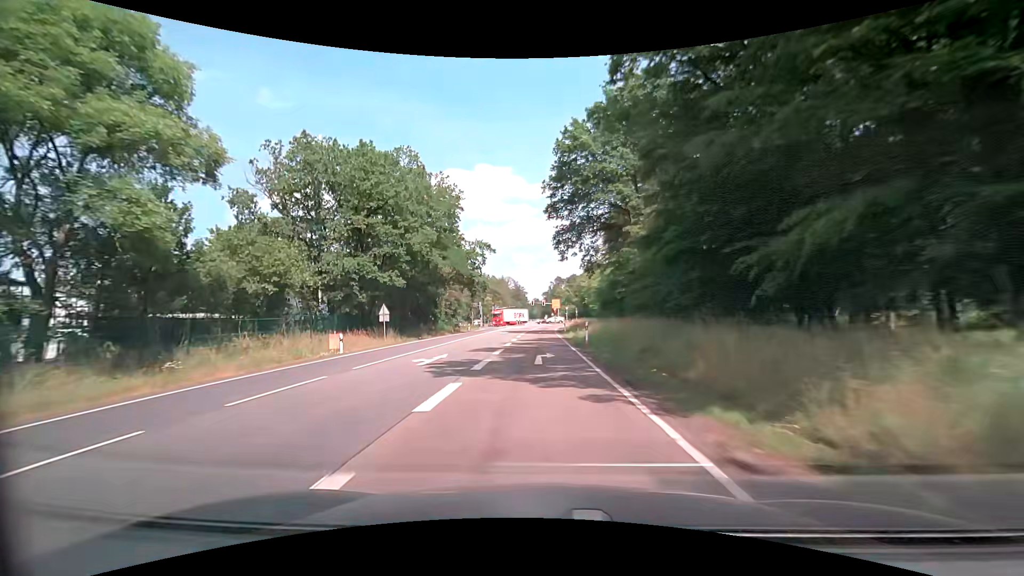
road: secondary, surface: asphalt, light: Day
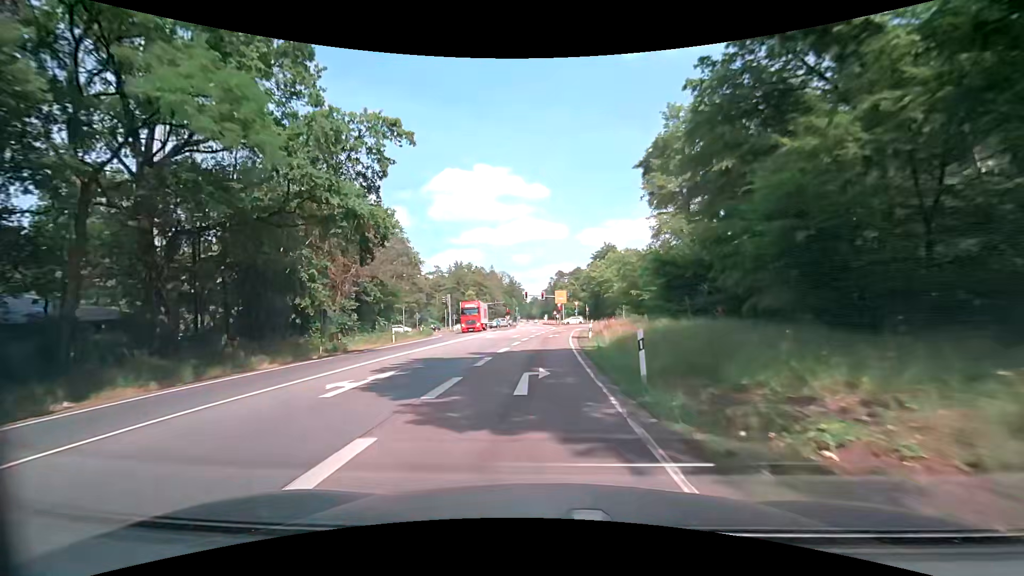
(0.0, +41.1) m; 0°
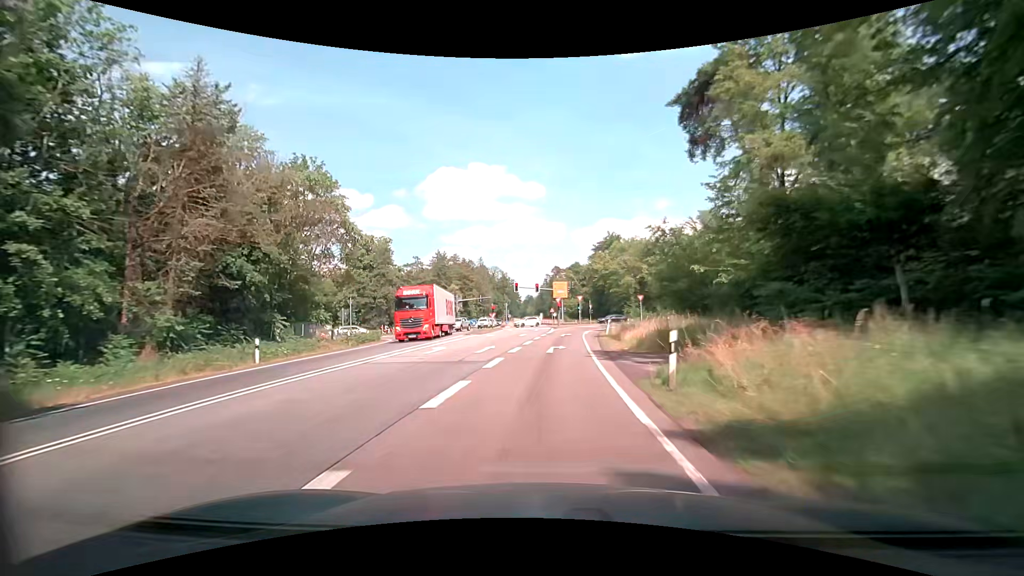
(+0.2, +19.2) m; +1°
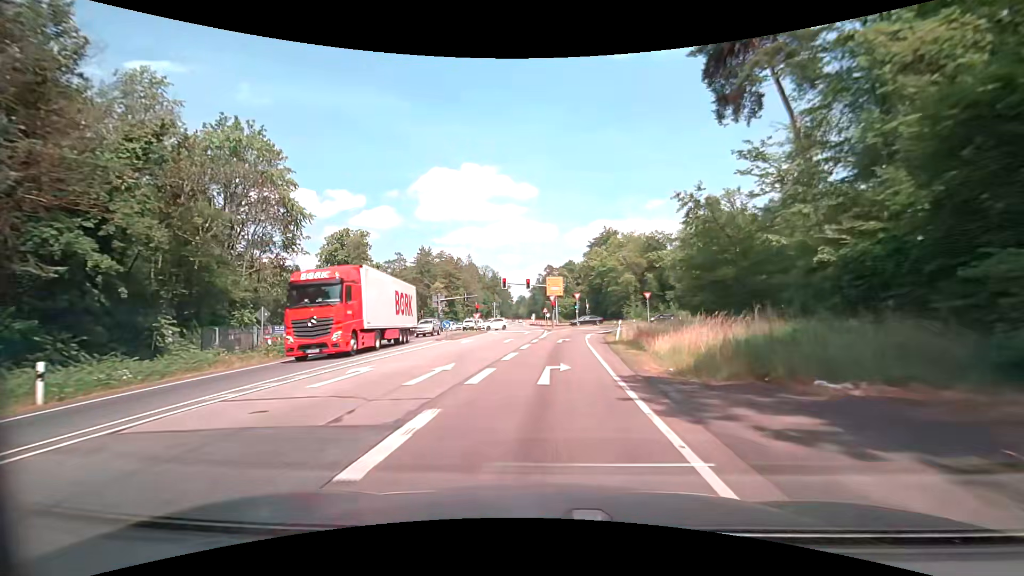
(+0.1, +9.2) m; +1°
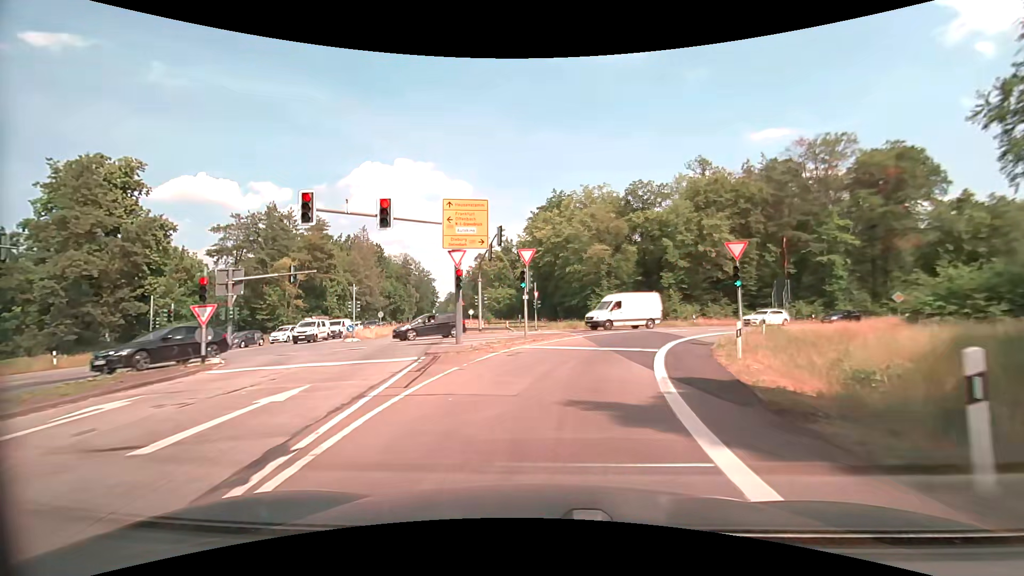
(+1.7, +39.8) m; +7°
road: secondary_link
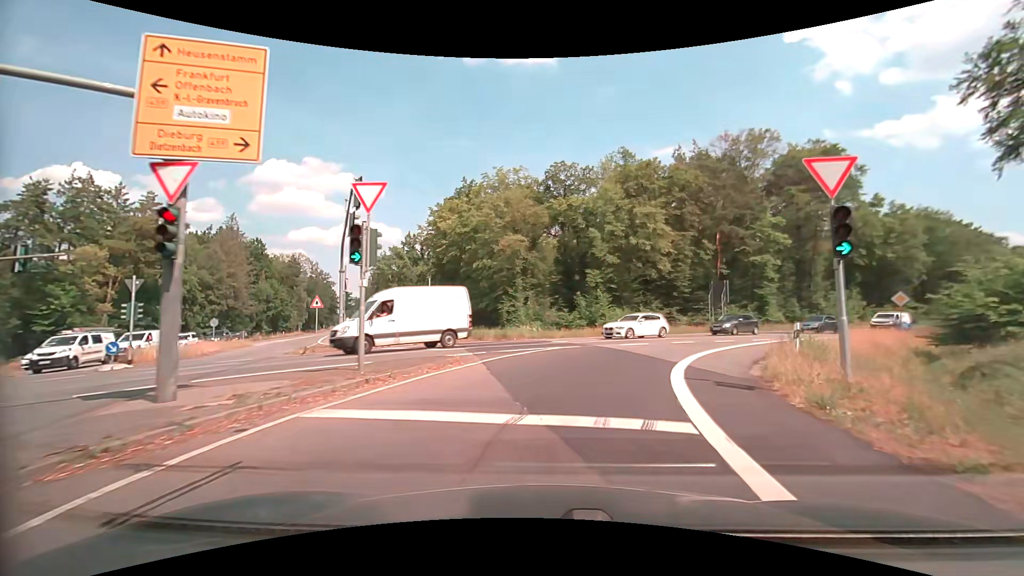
(+0.9, +12.2) m; +9°
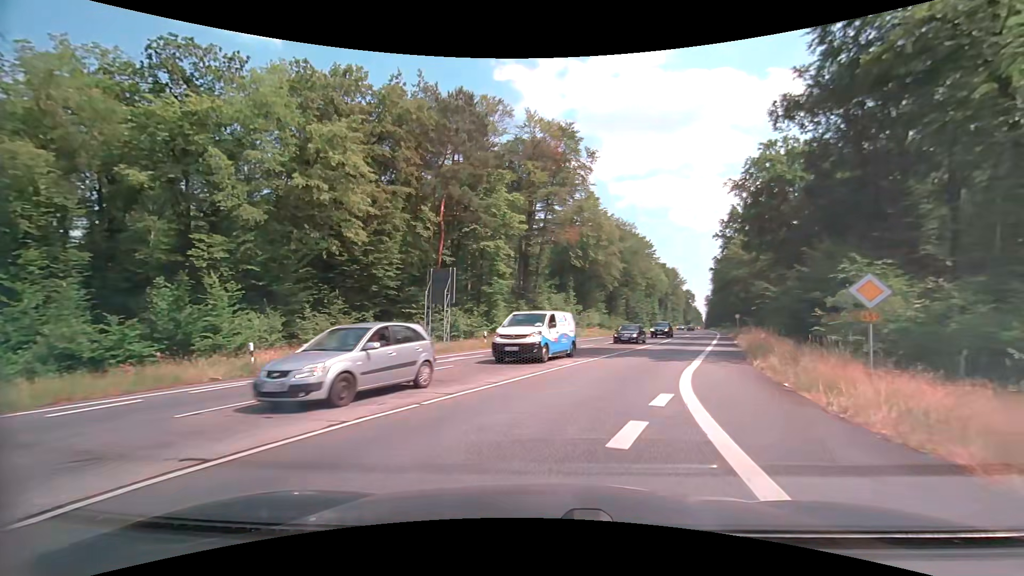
(+6.1, +21.9) m; +31°
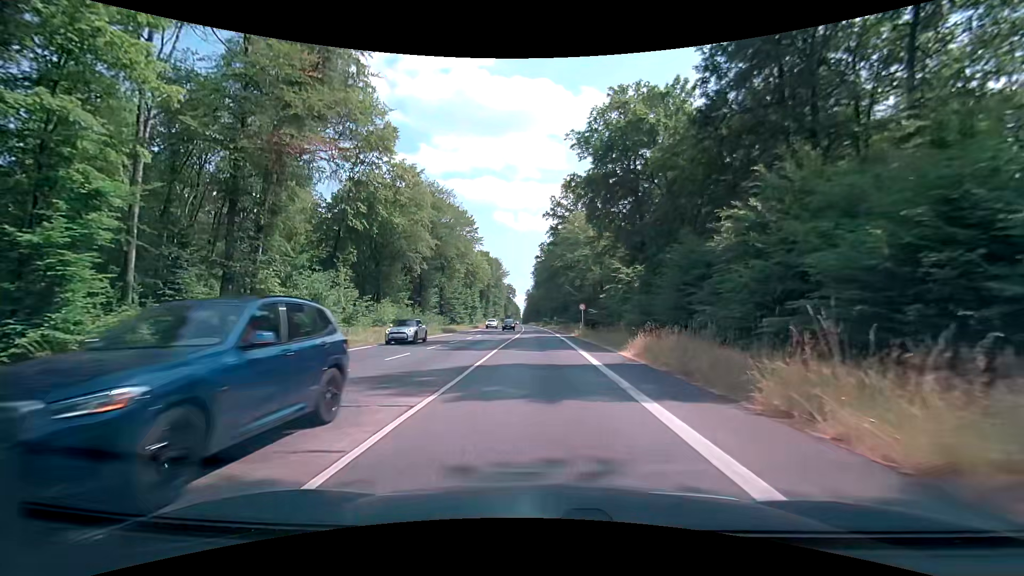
(+5.9, +25.4) m; +21°
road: primary
(0, +10) (0, +20) (0, +30) (0, +40) (0, +50) (0, +60) (0, +70) (-1, +80) (-1, +90) (-1, +100) m
